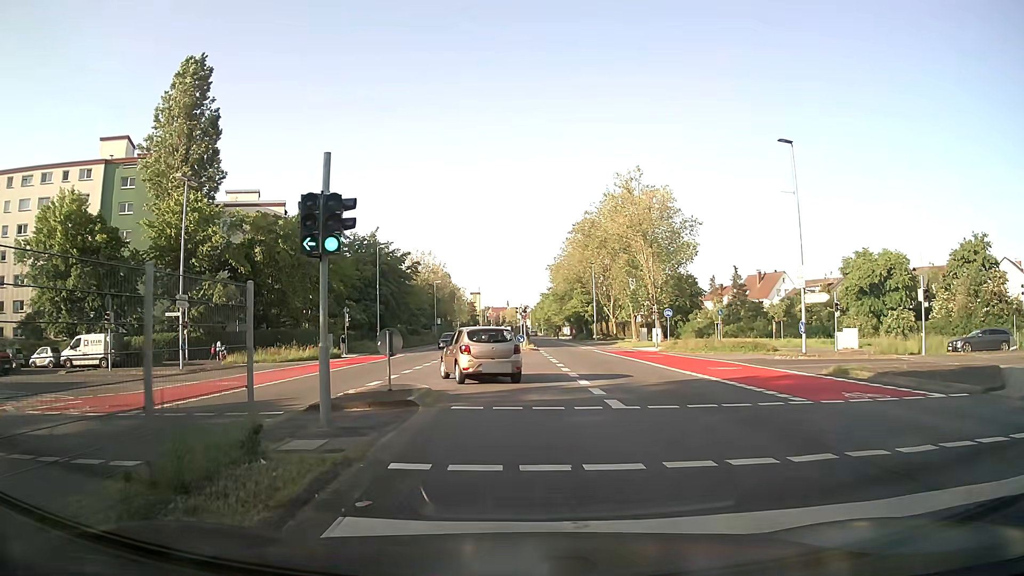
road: residential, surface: asphalt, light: Day
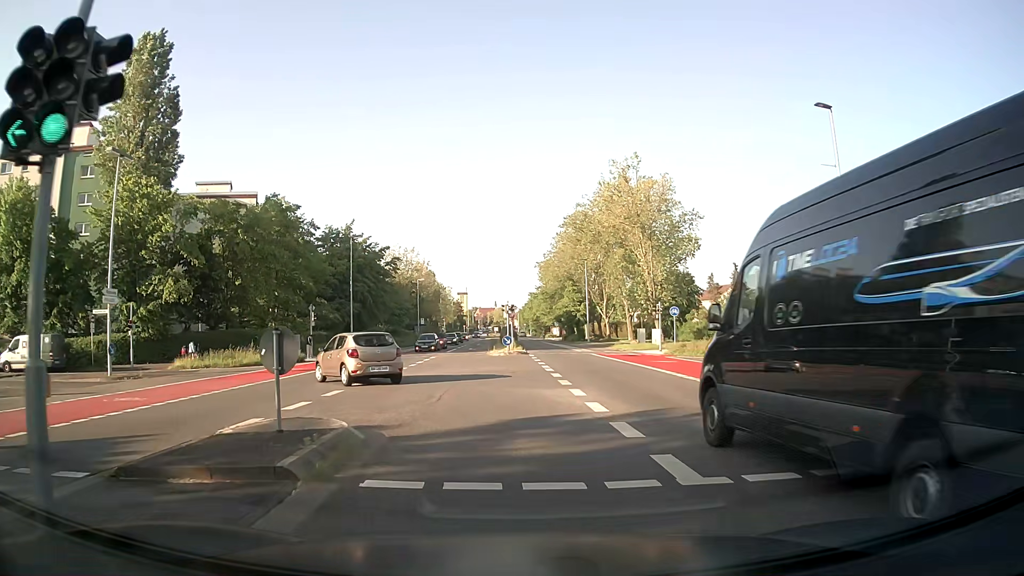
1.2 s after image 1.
(+0.1, +6.1) m; +1°
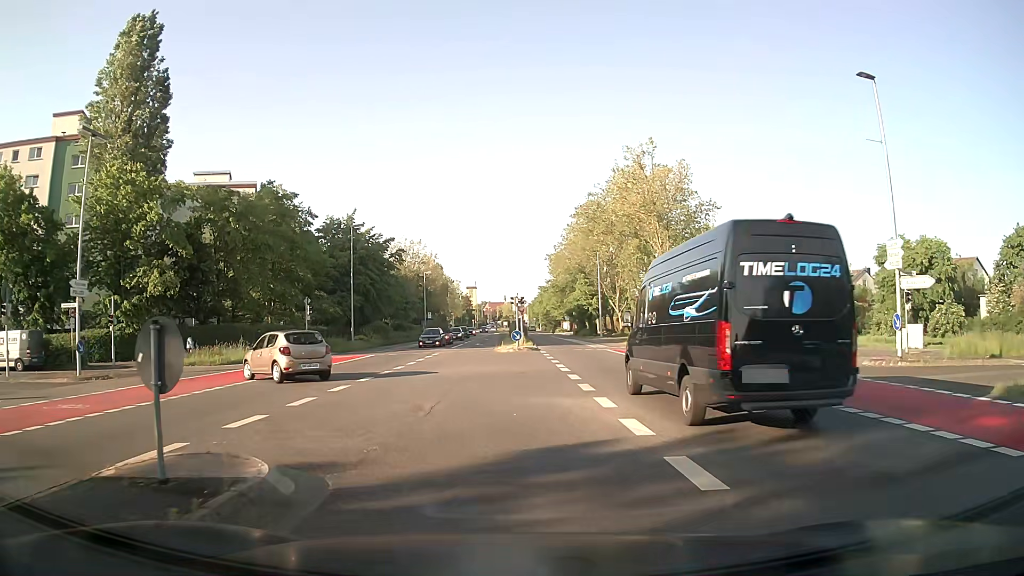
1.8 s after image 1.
(0.0, +3.2) m; -2°
